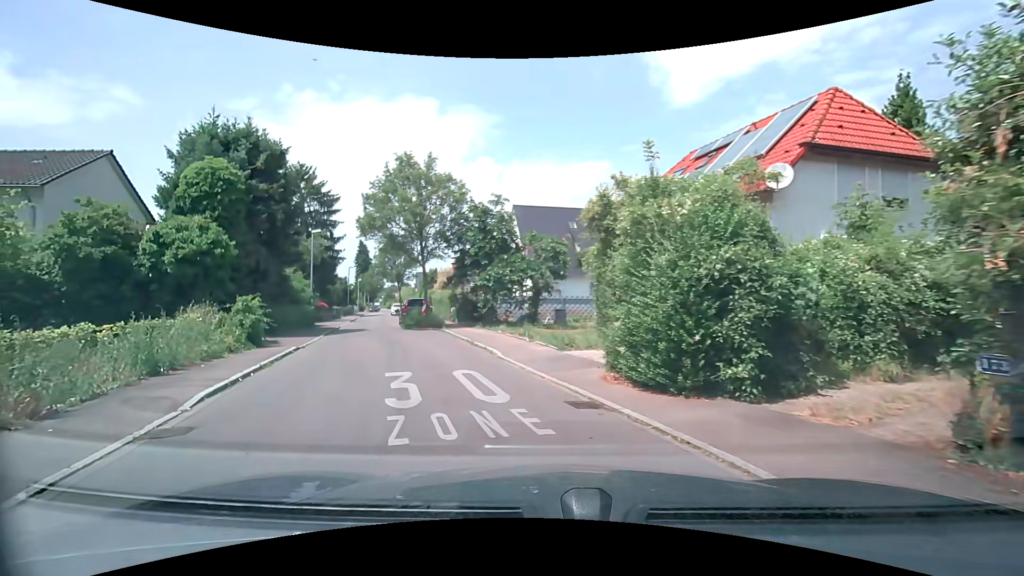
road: residential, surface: asphalt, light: Day
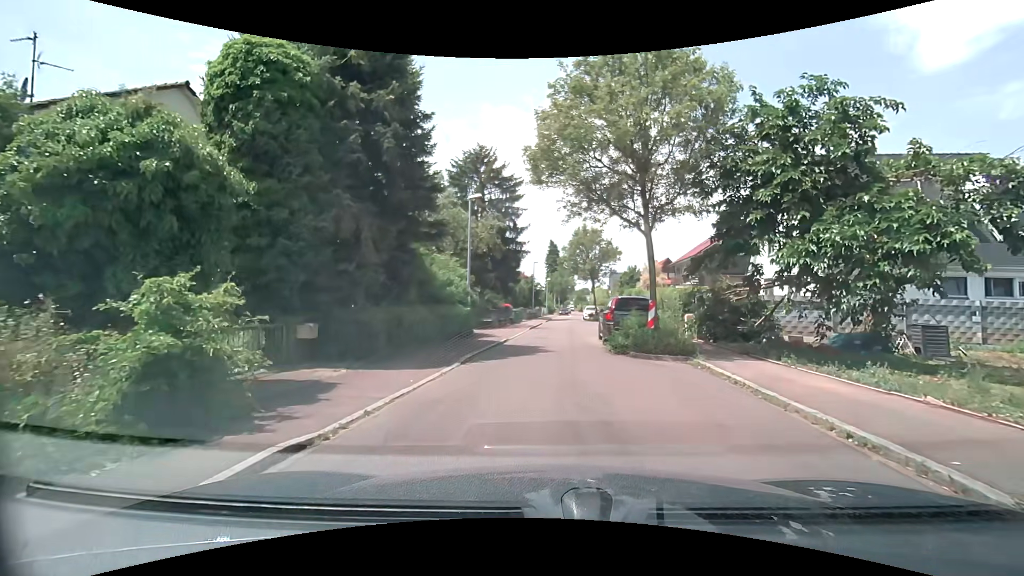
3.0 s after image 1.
(-3.3, +12.5) m; -24°
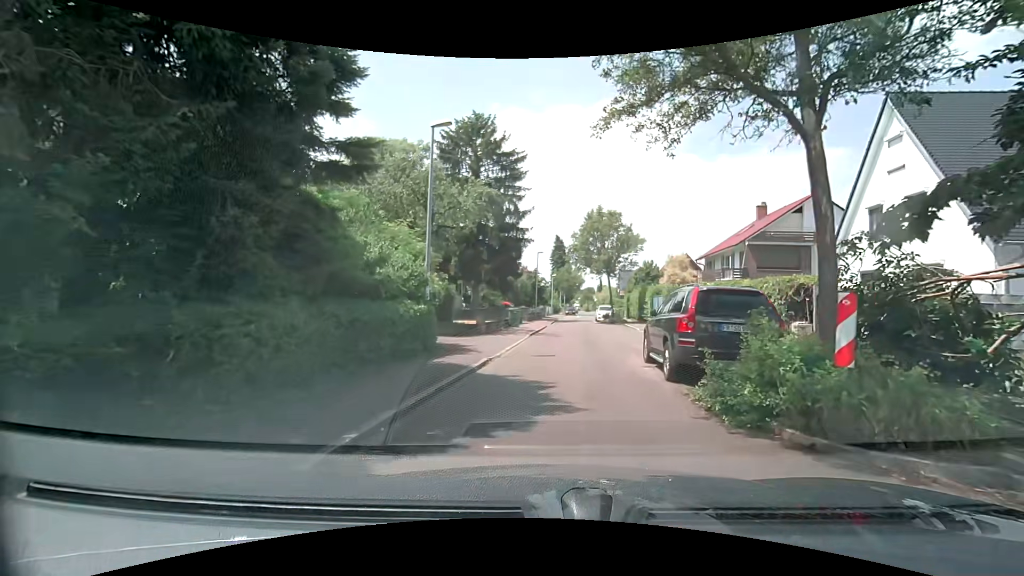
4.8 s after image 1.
(0.0, +8.5) m; -1°
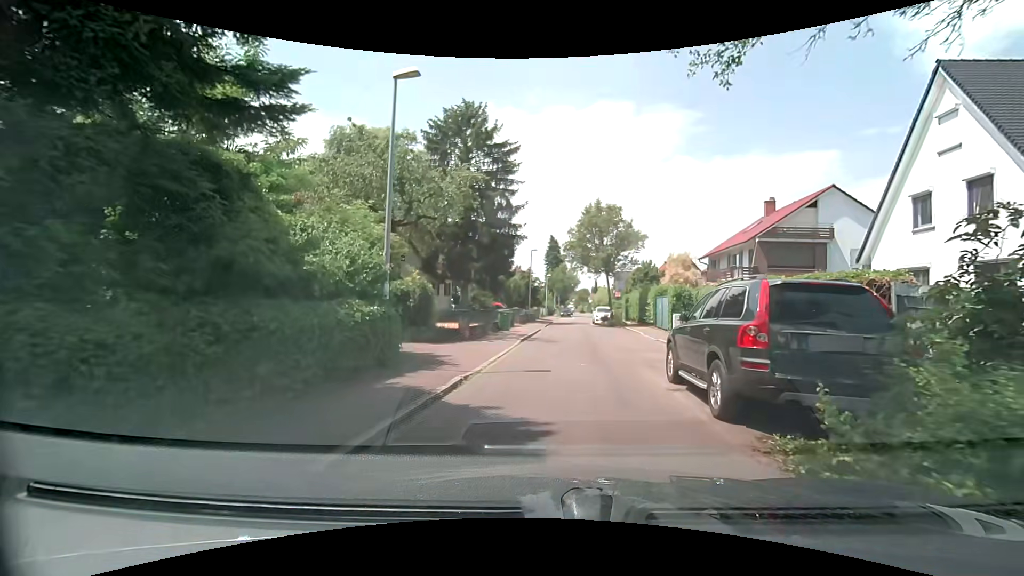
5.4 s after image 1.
(0.0, +2.9) m; +2°
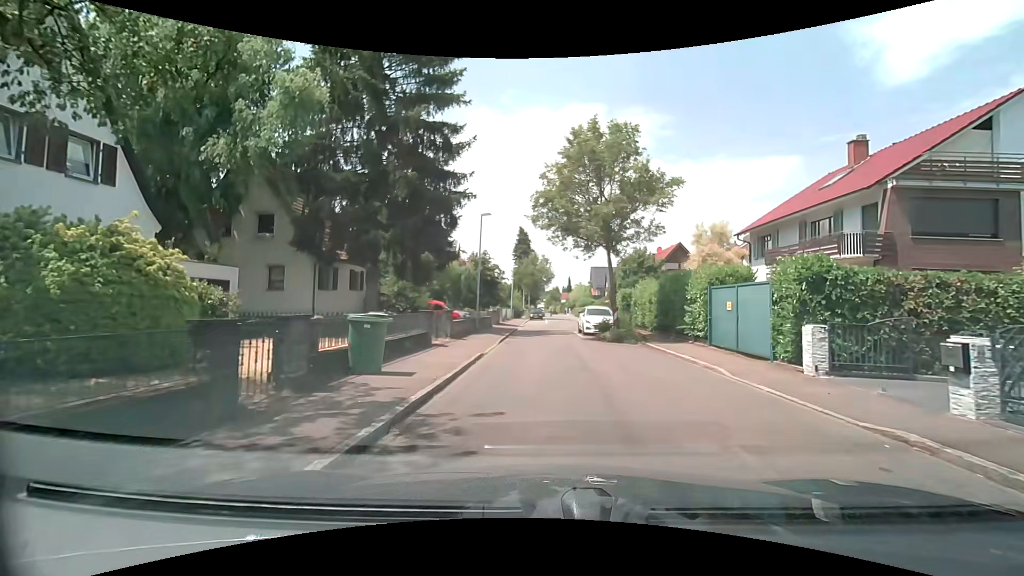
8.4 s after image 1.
(+0.2, +16.4) m; +2°
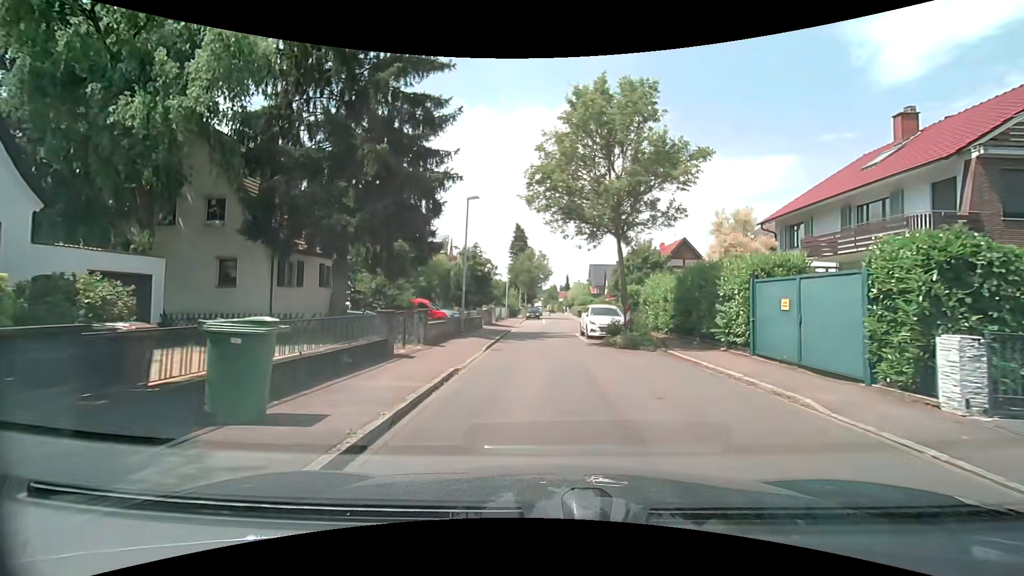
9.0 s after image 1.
(0.0, +3.7) m; +1°
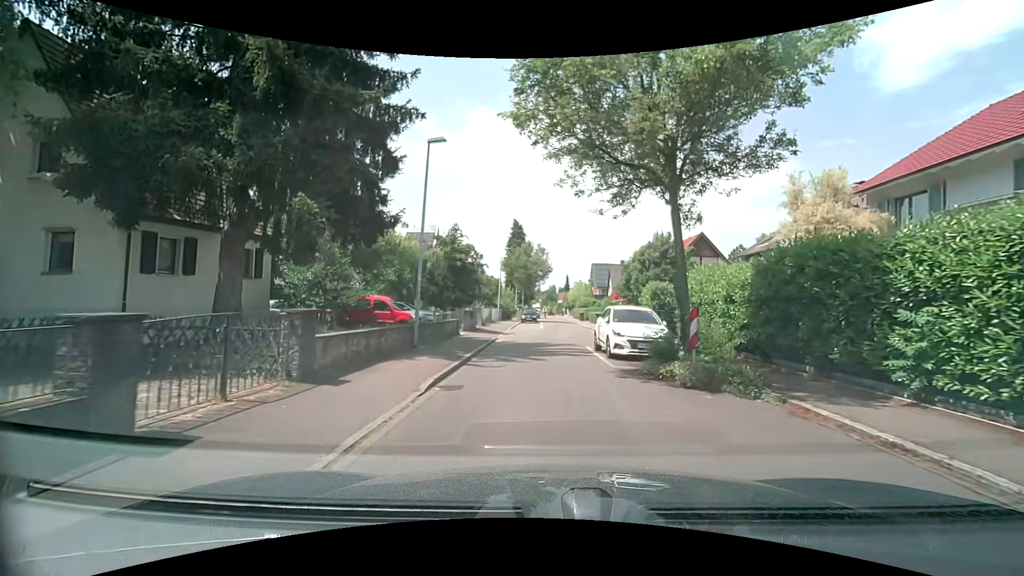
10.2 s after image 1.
(-0.1, +7.7) m; -1°
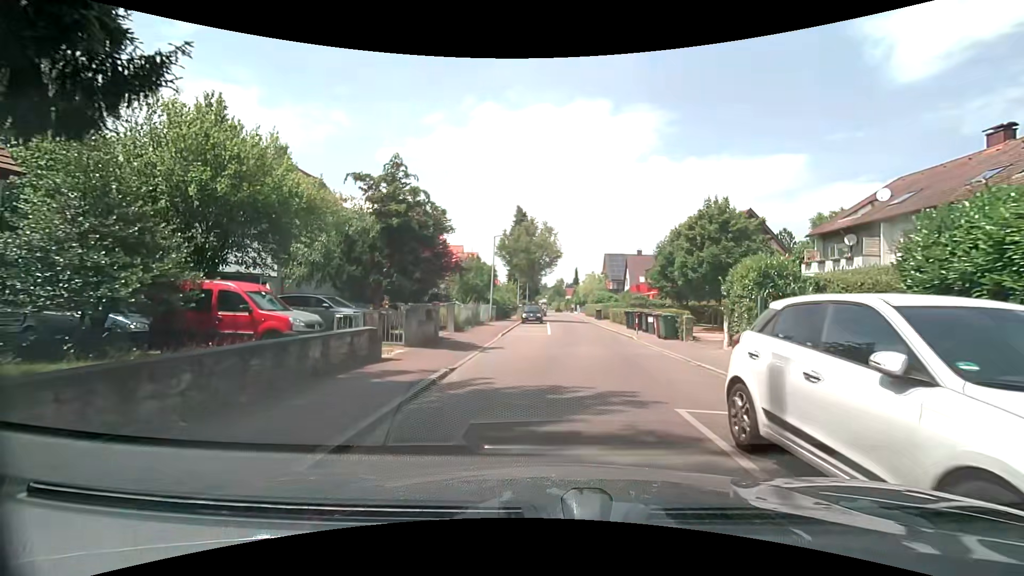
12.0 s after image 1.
(+0.1, +11.6) m; 0°
